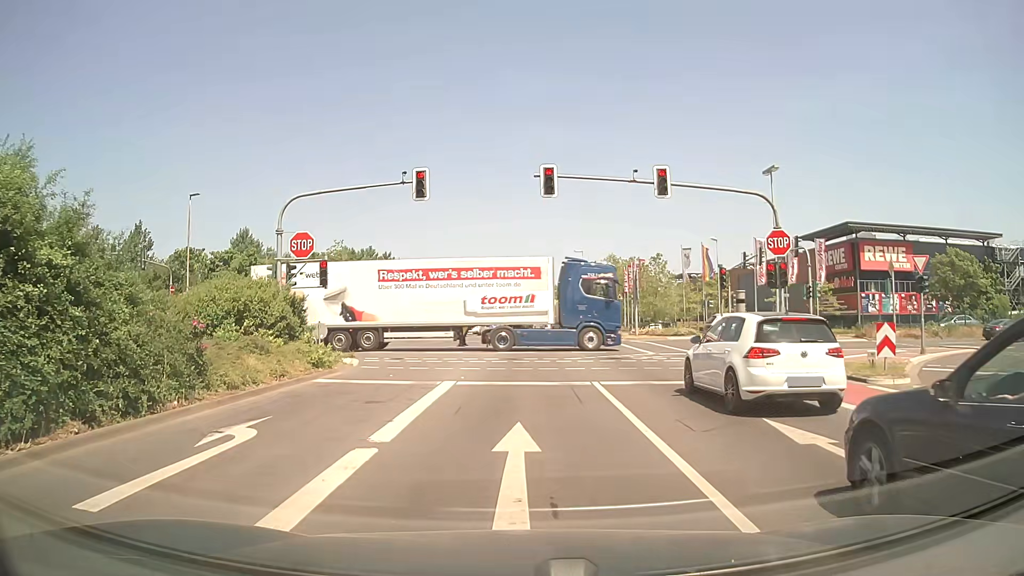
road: secondary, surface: asphalt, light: Day
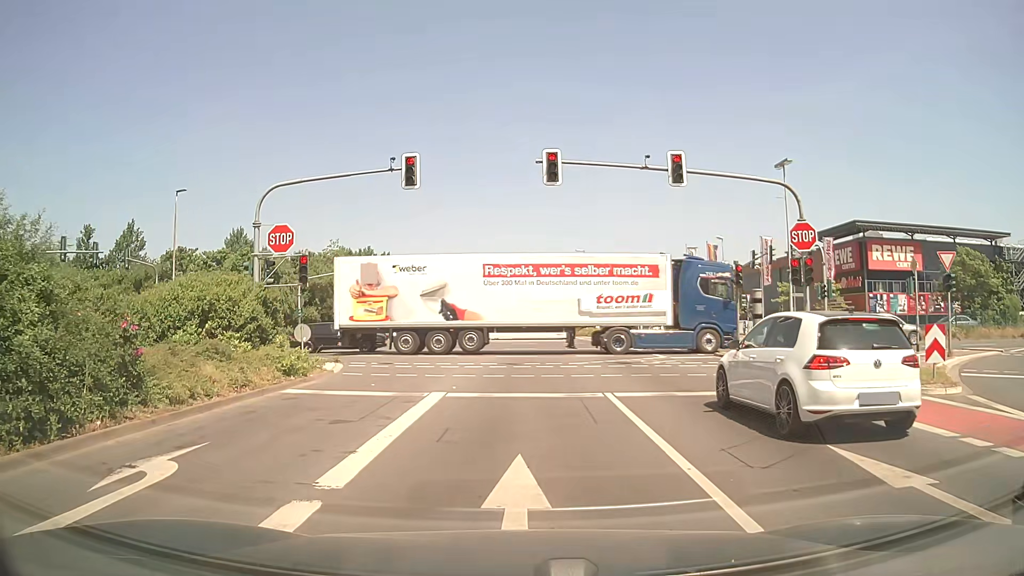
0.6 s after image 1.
(0.0, +2.0) m; +1°
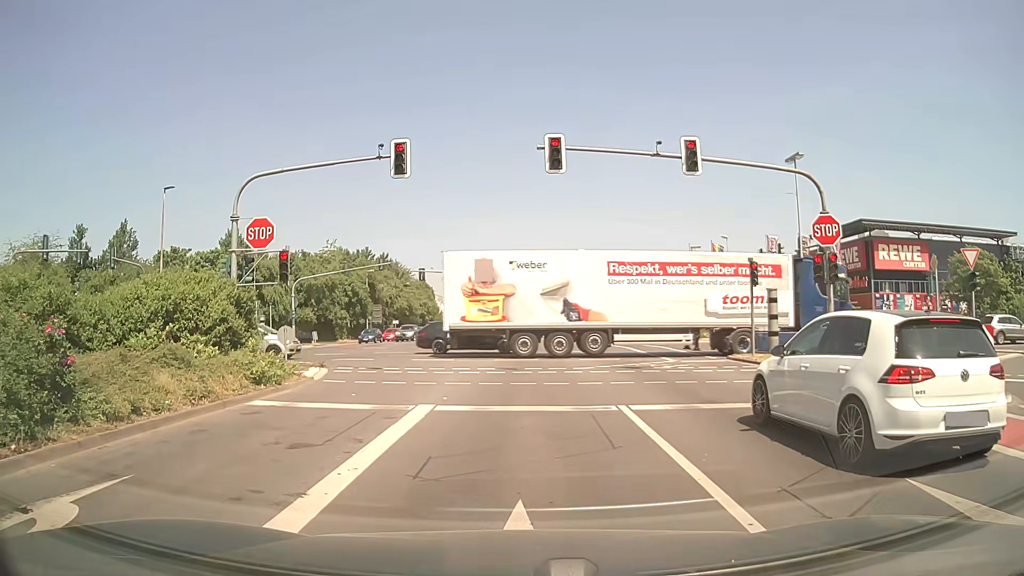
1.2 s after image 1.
(0.0, +1.6) m; +1°
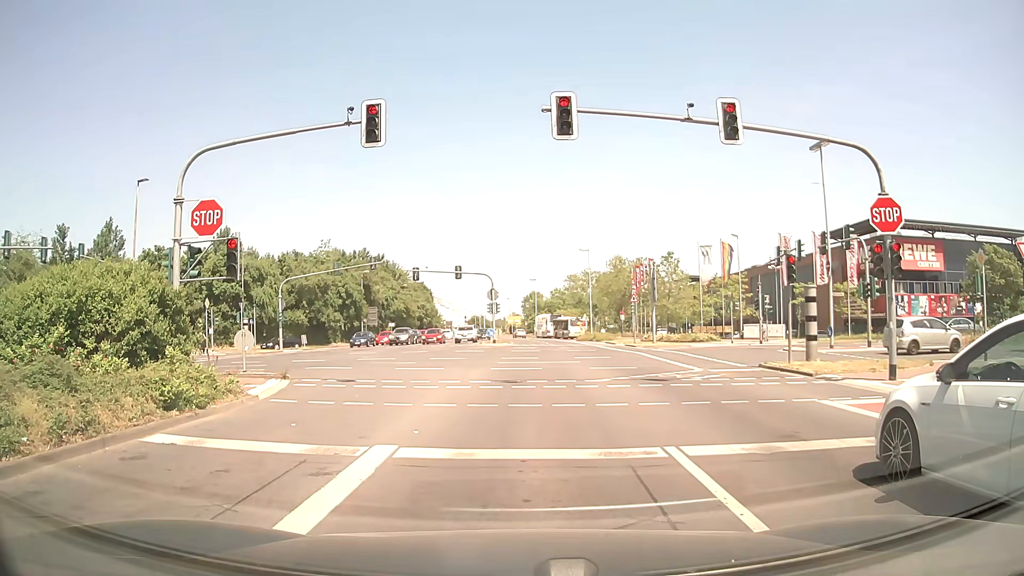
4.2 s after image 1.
(0.0, +3.3) m; +1°
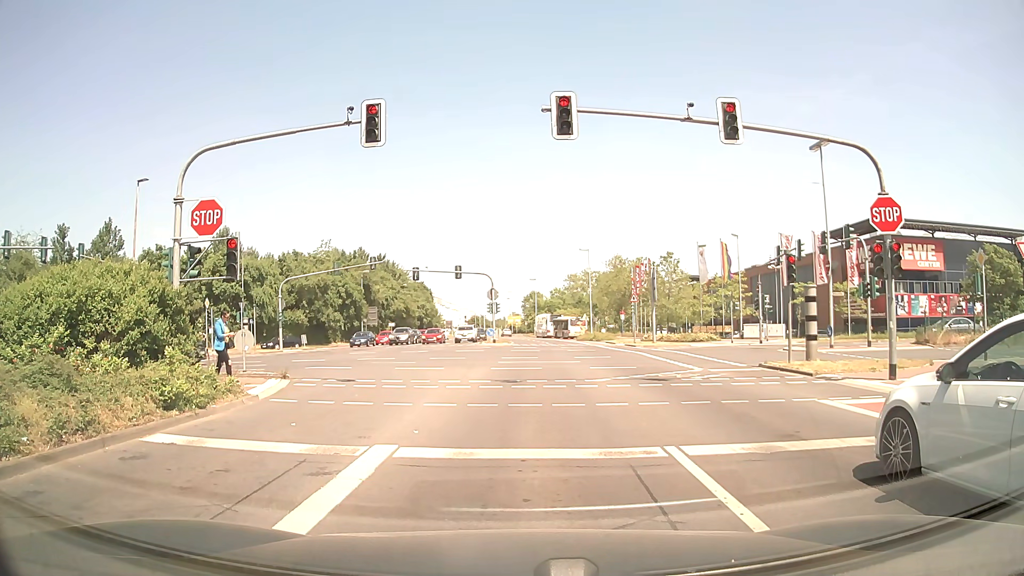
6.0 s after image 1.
(0.0, +0.1) m; 0°
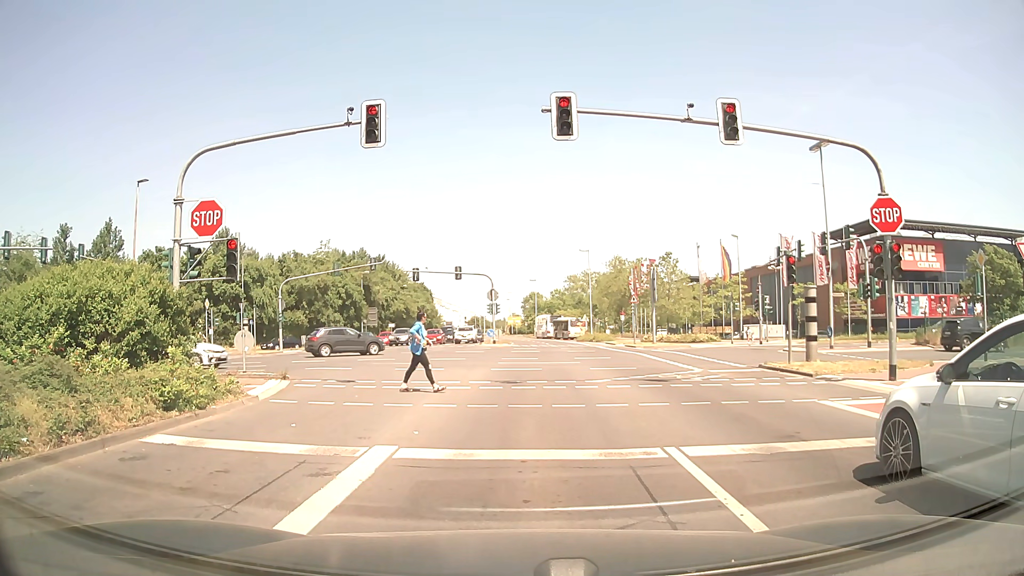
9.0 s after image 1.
(0.0, 0.0) m; 0°
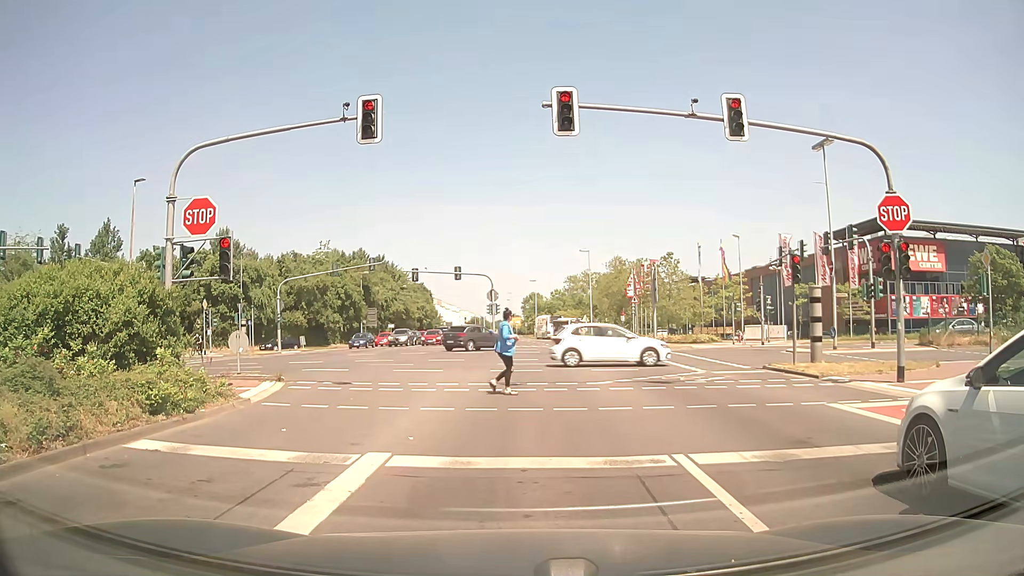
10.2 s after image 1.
(0.0, +0.4) m; 0°
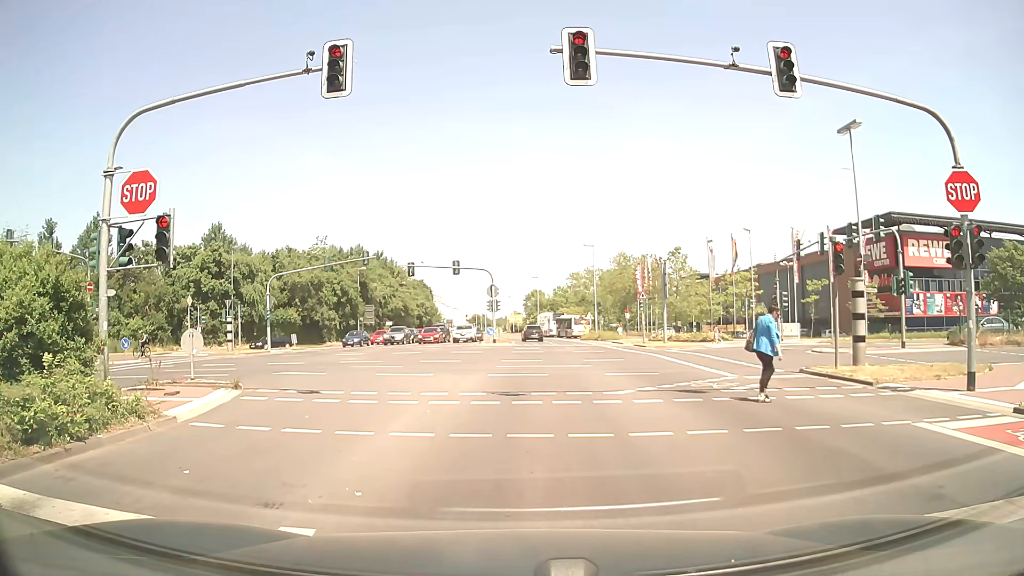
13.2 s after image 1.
(0.0, +2.8) m; 0°
